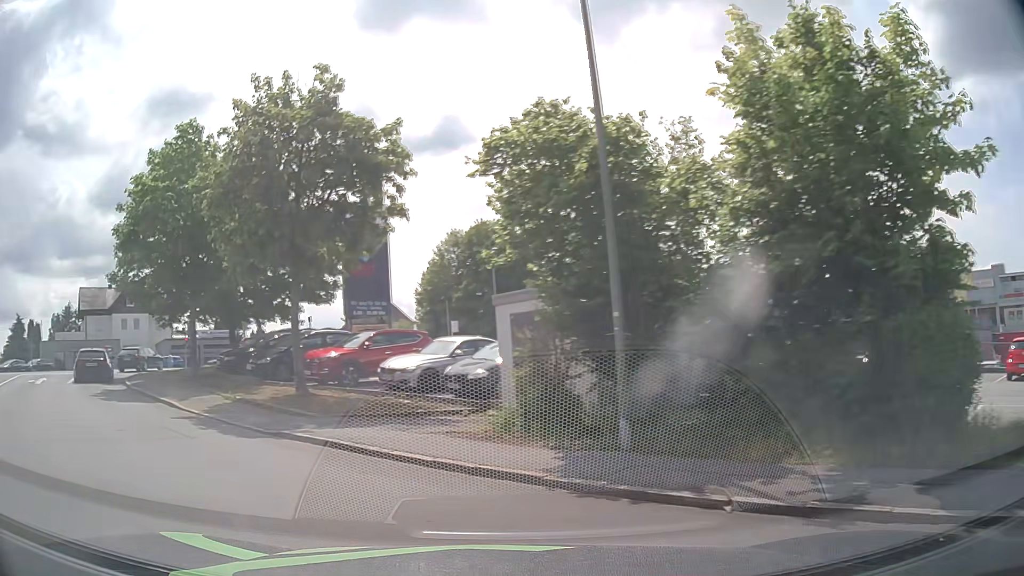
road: residential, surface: asphalt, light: Day
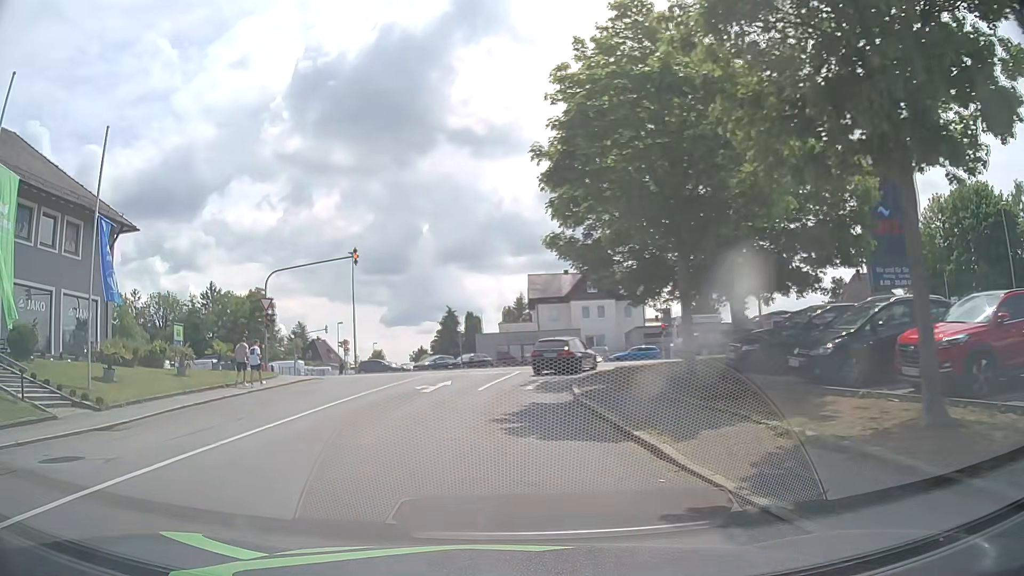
(-3.8, +9.1) m; -41°
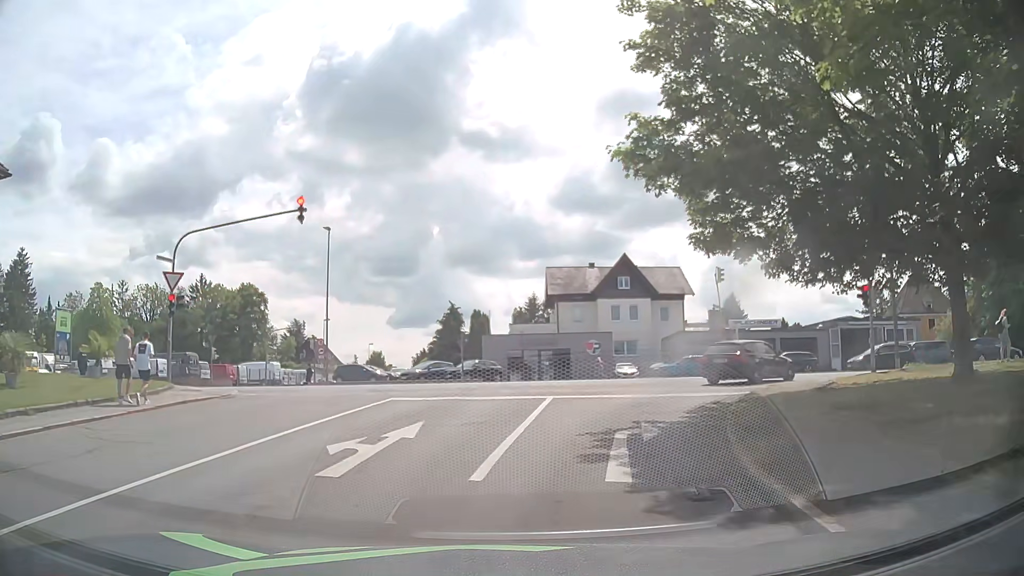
(-0.3, +12.1) m; -1°
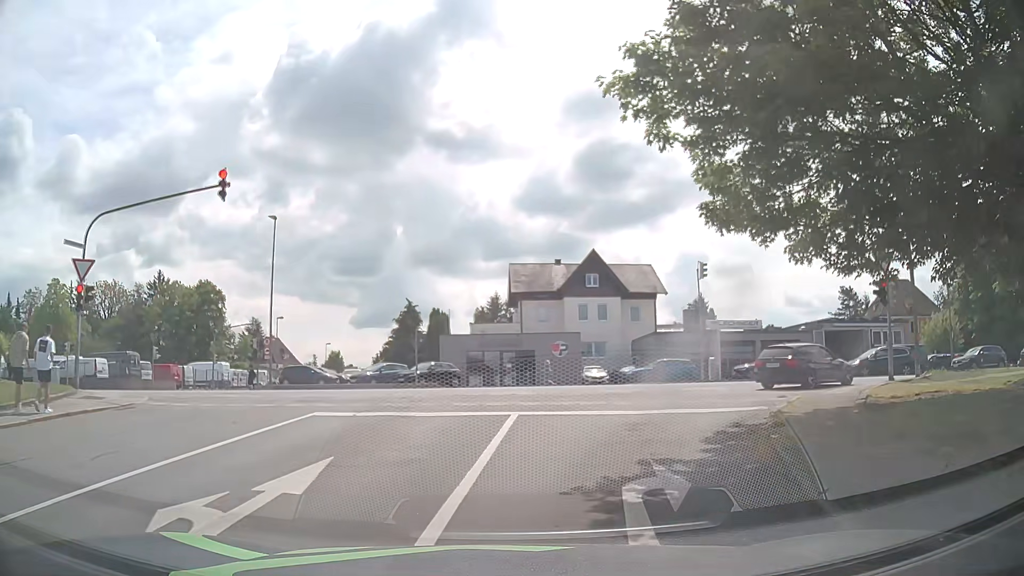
(+0.2, +3.6) m; +4°
